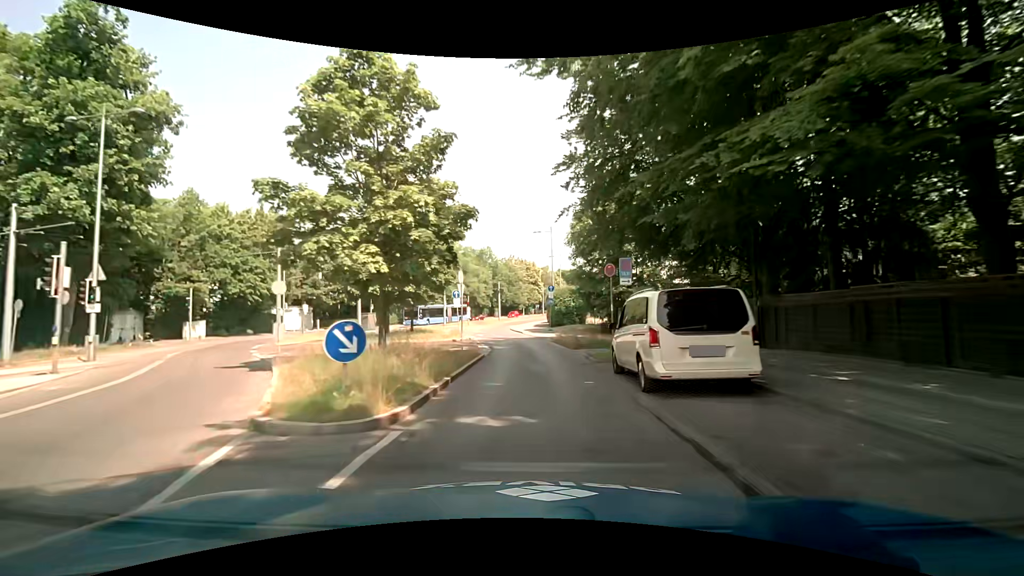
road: secondary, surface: asphalt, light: Day
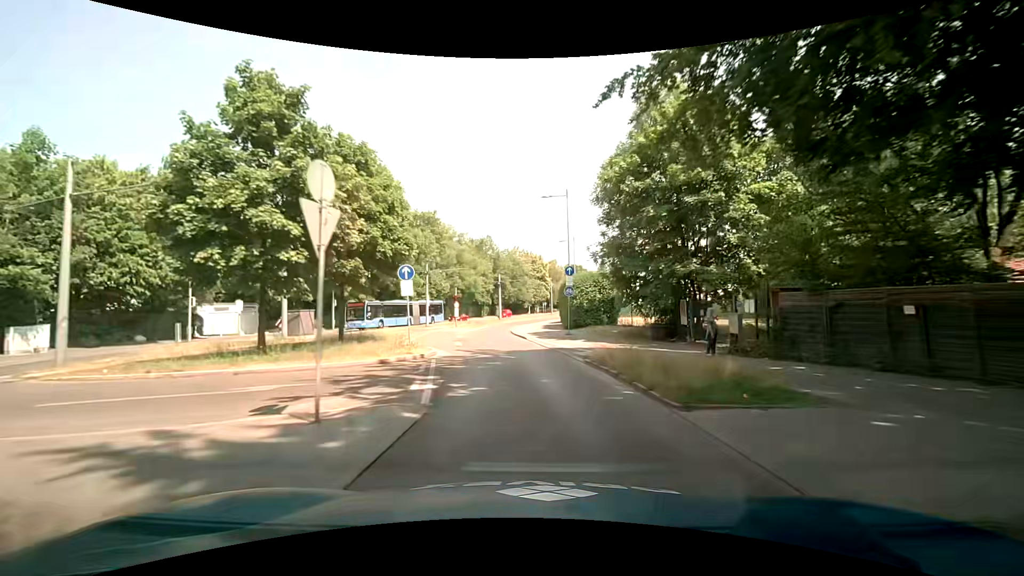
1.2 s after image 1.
(0.0, +15.0) m; -1°
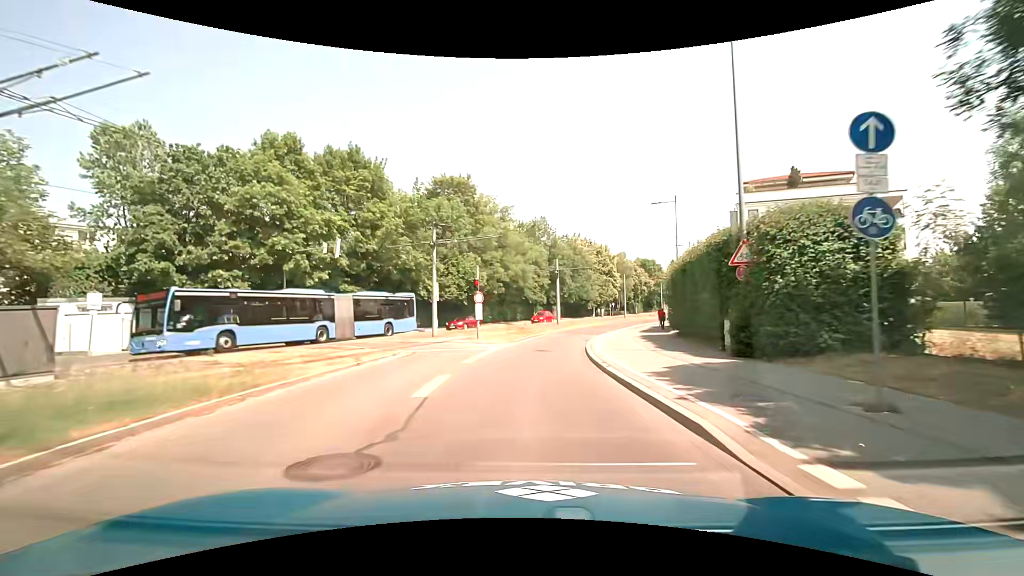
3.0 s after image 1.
(-1.1, +22.1) m; -6°
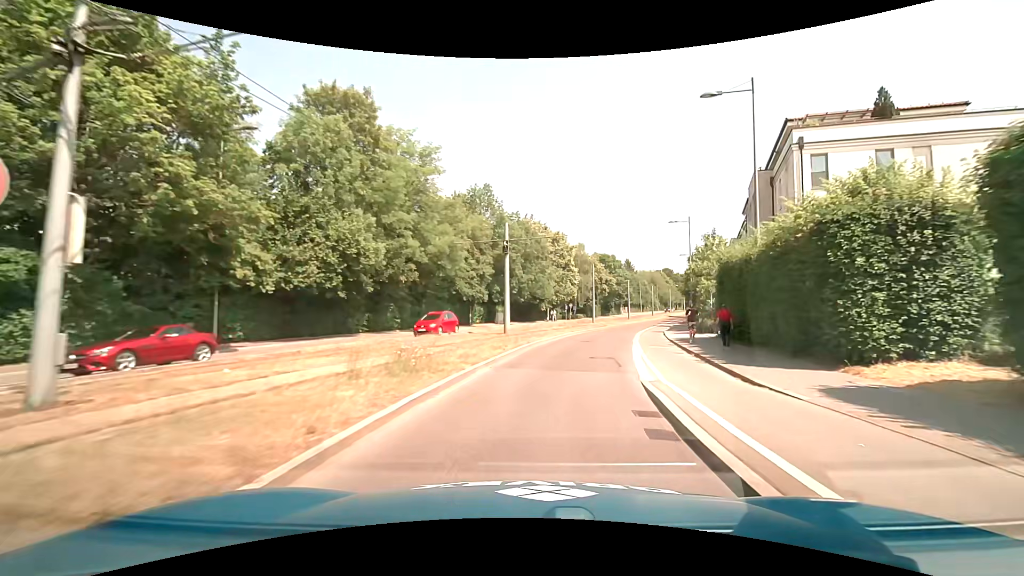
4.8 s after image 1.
(+0.6, +21.9) m; +6°
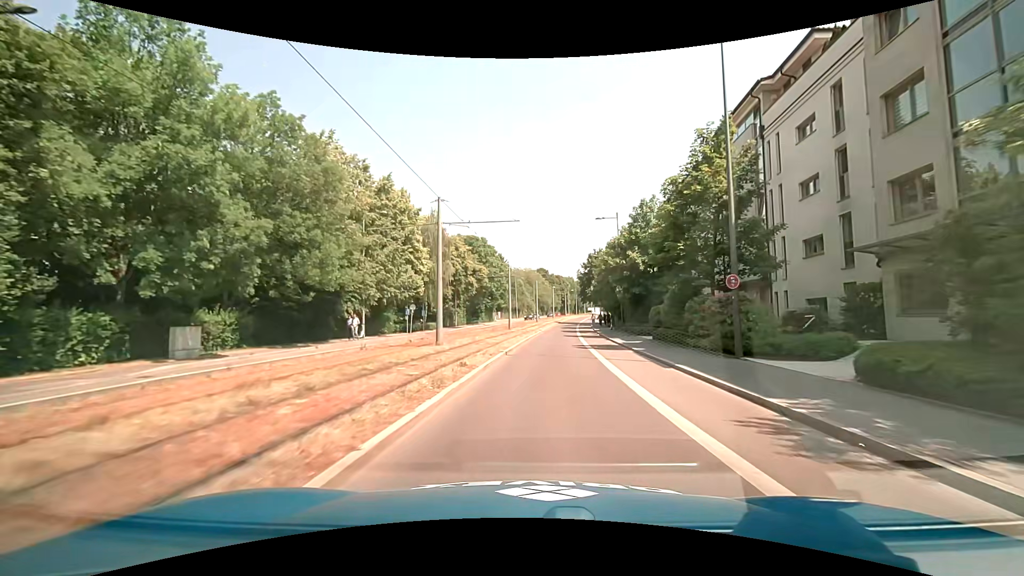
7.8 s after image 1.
(+5.4, +35.7) m; +15°
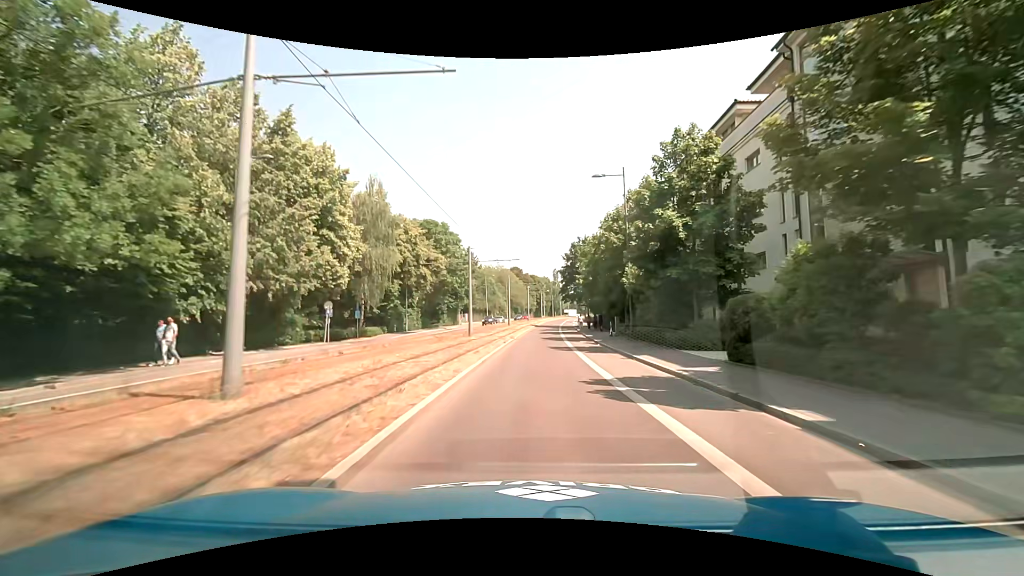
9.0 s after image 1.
(+0.6, +14.5) m; +4°
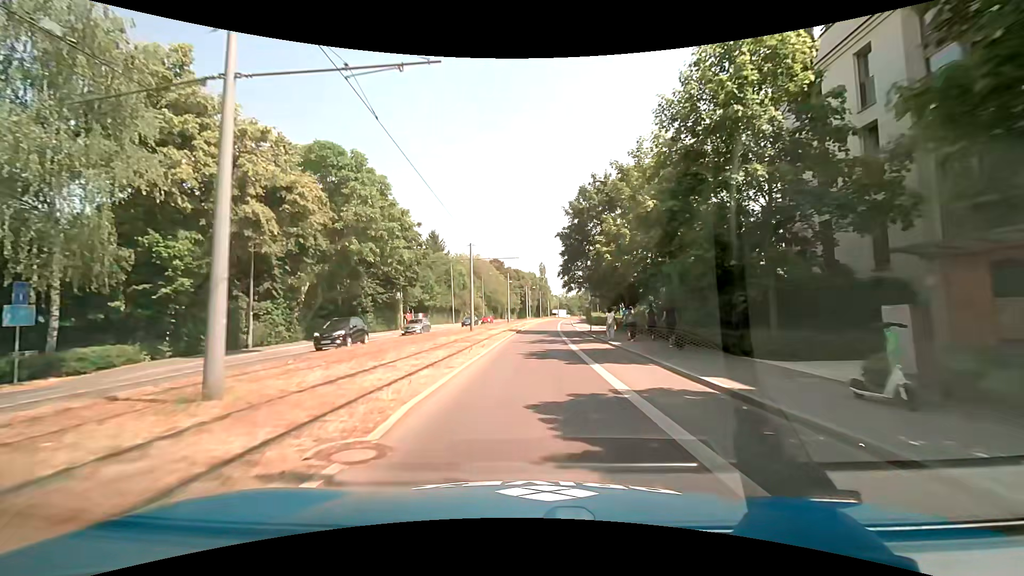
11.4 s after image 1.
(+0.5, +29.2) m; +2°
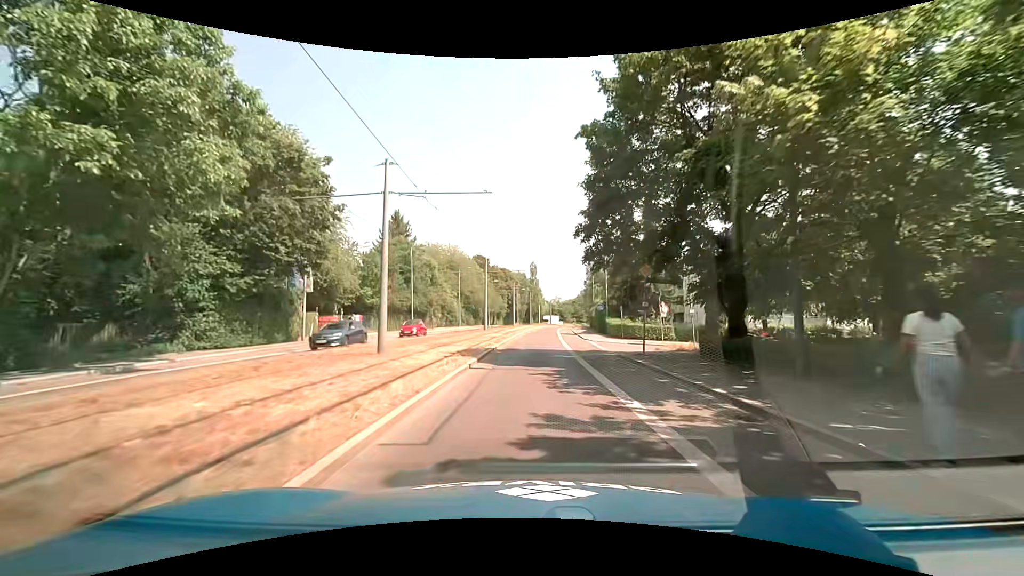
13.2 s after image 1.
(+0.1, +21.8) m; +1°
(0, +10) (0, +20) (0, +30) (+1, +40) (+1, +50) (+1, +60) (+2, +70) (+3, +80) (+4, +90) (+5, +100) m
